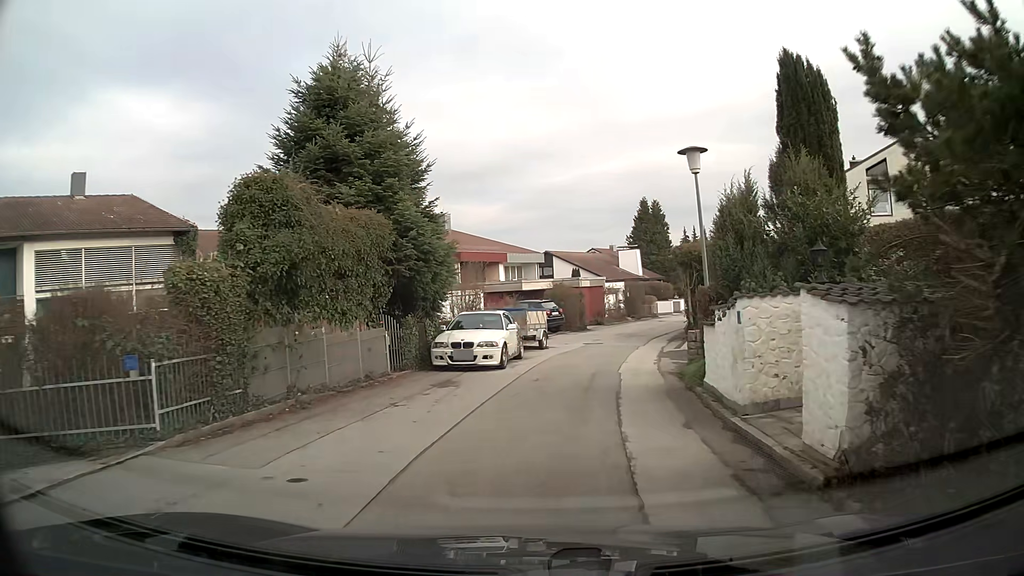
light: Day
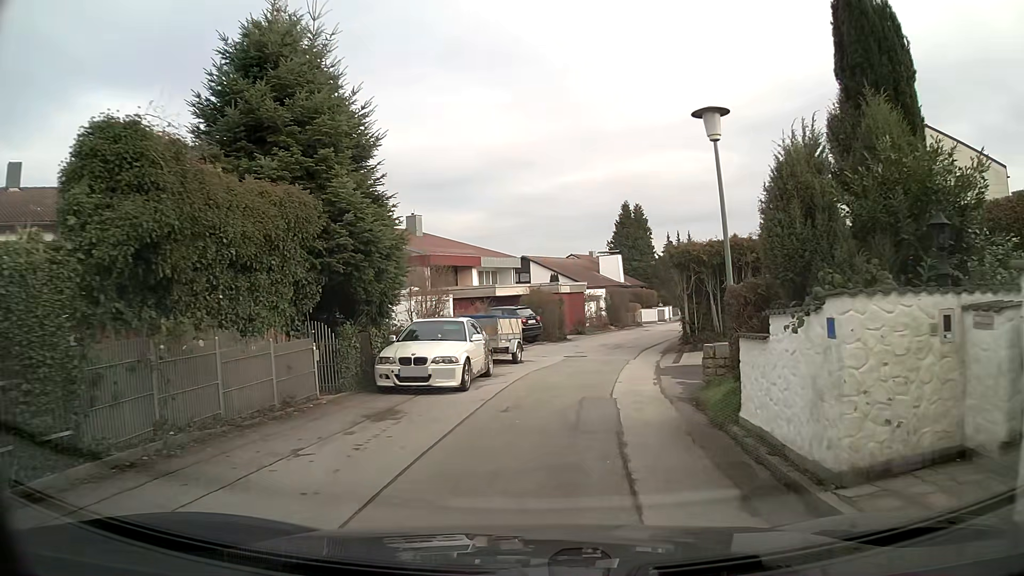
(+0.1, +3.3) m; +2°
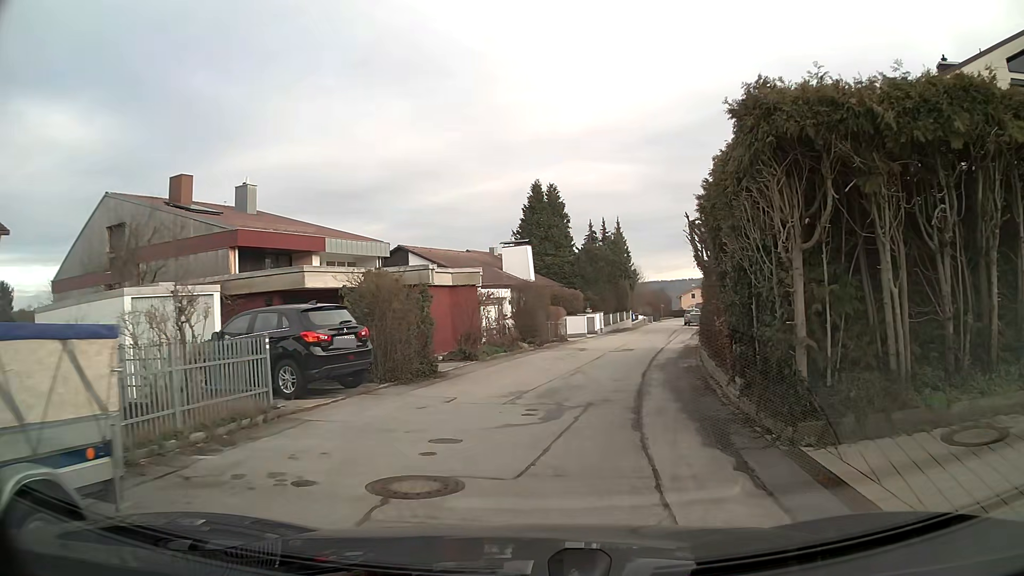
(+1.3, +16.1) m; +9°
(+1, +10) (+2, +20) (+5, +30) (+7, +39) (+8, +49) (+10, +59) (+12, +69) (+16, +78) (+19, +88) (+22, +97) m
